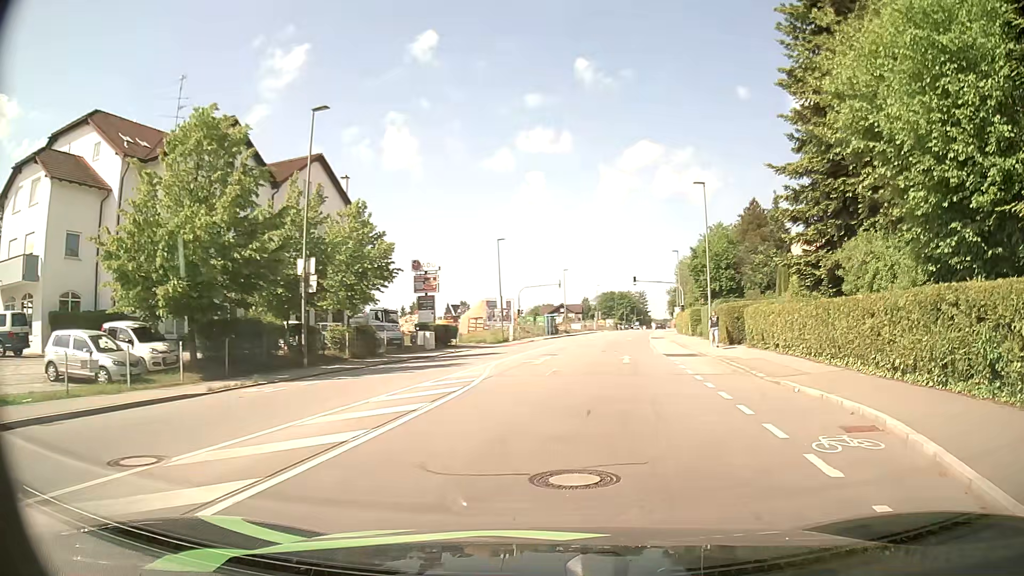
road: tertiary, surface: asphalt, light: Day
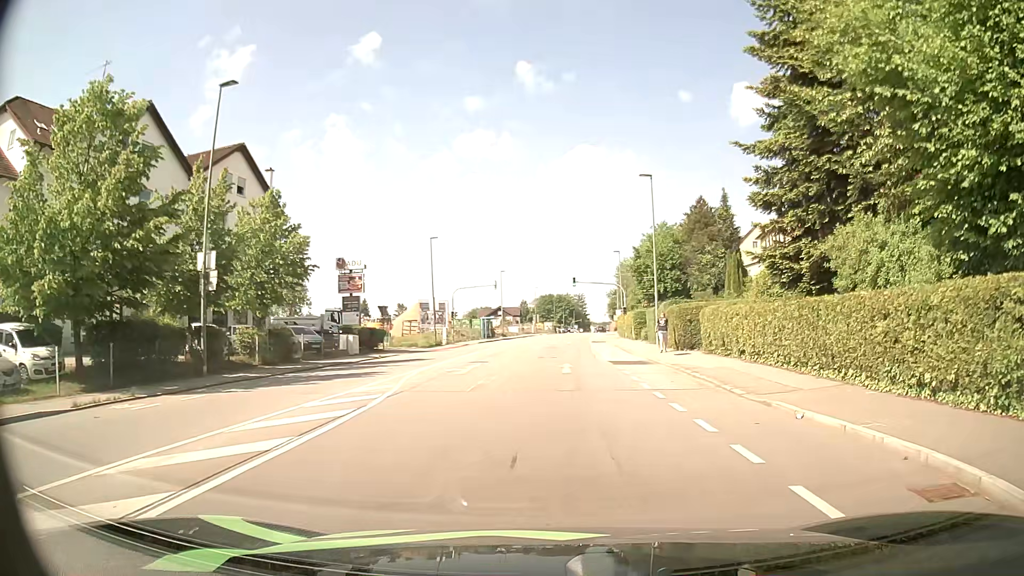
(+0.2, +3.4) m; +5°
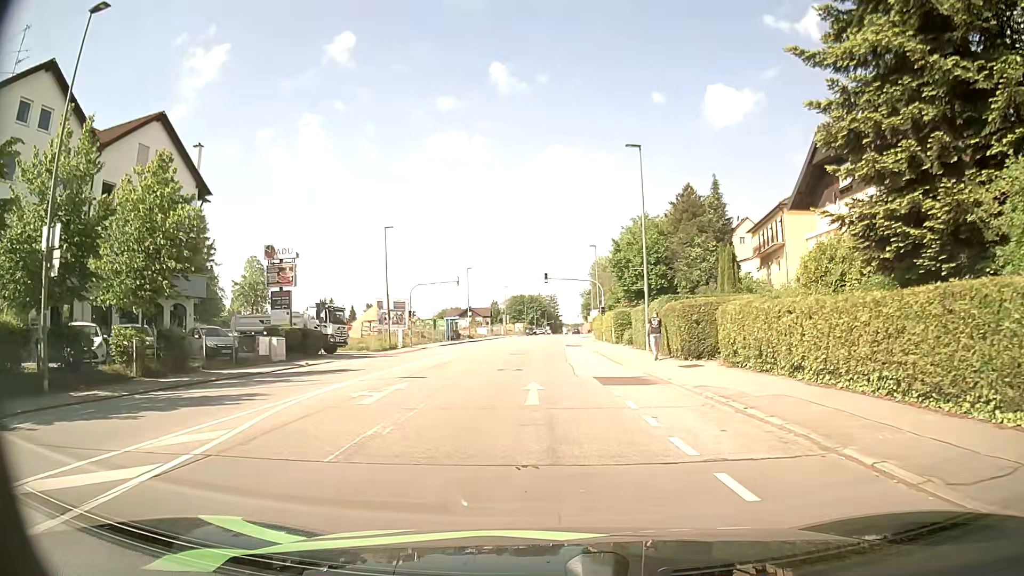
(+0.2, +7.4) m; +2°
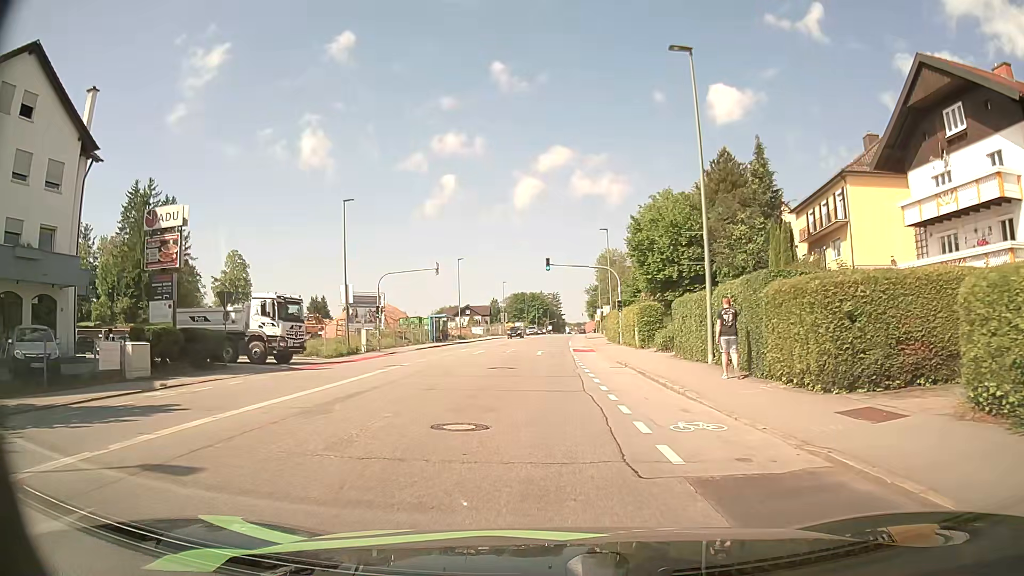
(+0.1, +12.6) m; +1°
(0, +10) (0, +20) (0, +30) (0, +40) (0, +50) (0, +60) (+1, +70) (+2, +80) (+2, +90) (+3, +100) m
